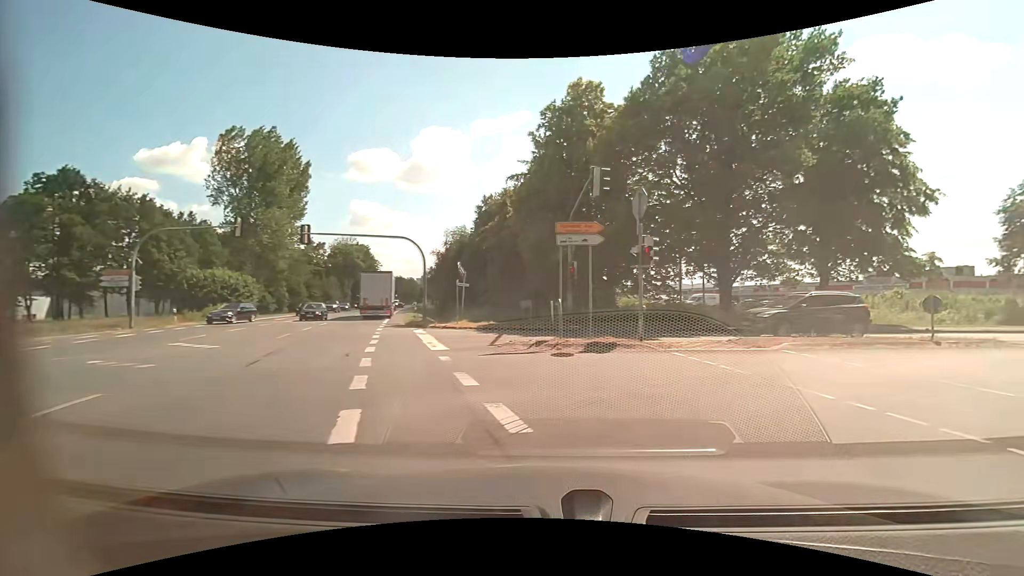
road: primary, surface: asphalt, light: Day
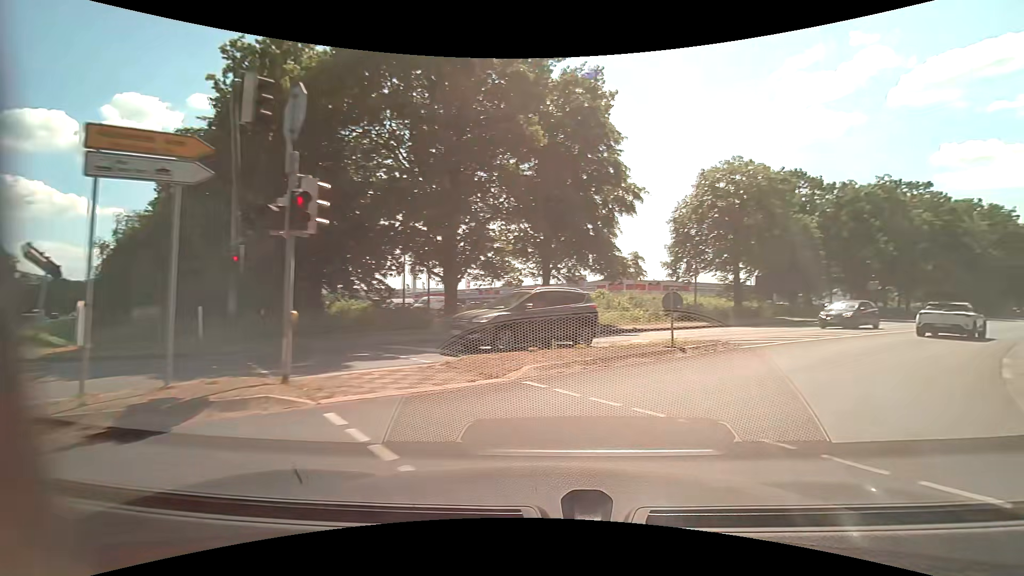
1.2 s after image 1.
(+1.8, +7.1) m; +29°
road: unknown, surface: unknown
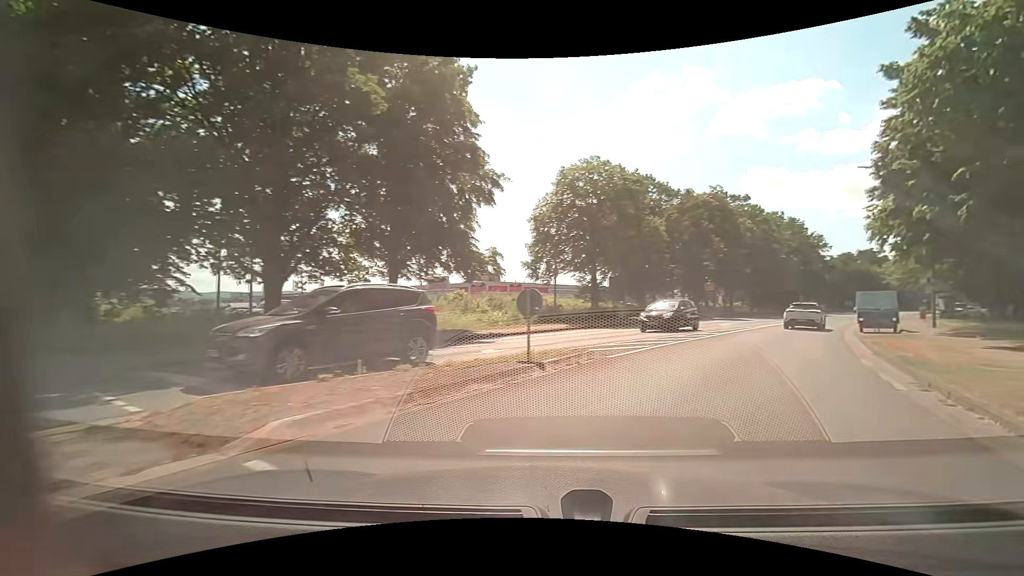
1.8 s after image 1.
(+0.5, +3.7) m; +15°
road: tertiary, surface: asphalt
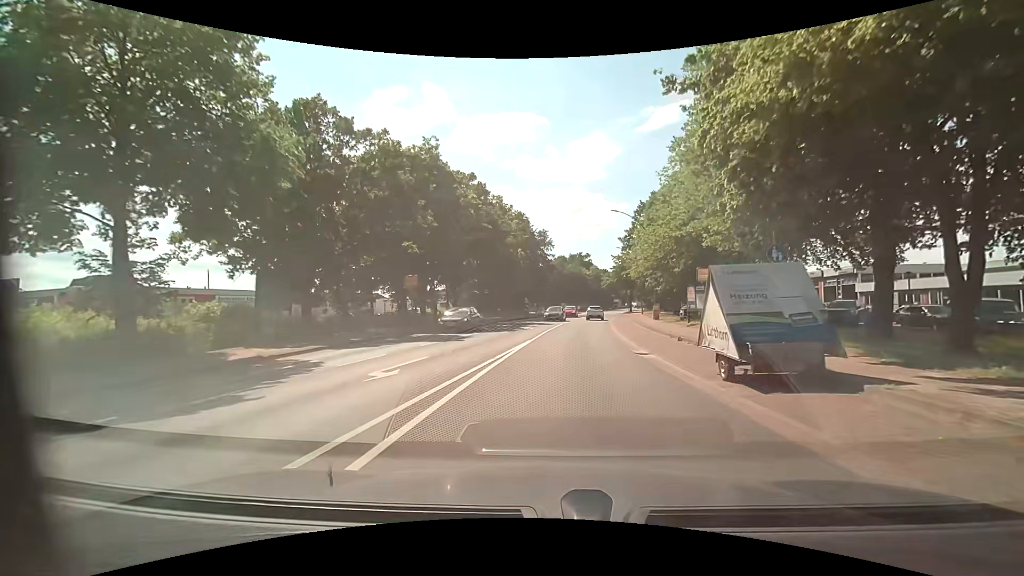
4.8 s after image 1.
(+8.3, +21.3) m; +30°
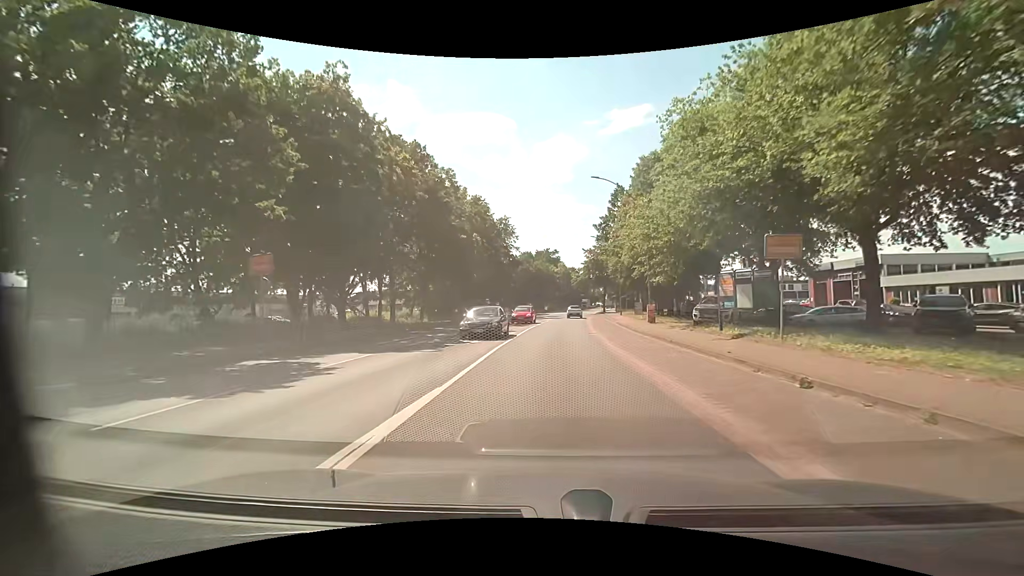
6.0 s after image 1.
(+0.4, +12.4) m; +3°
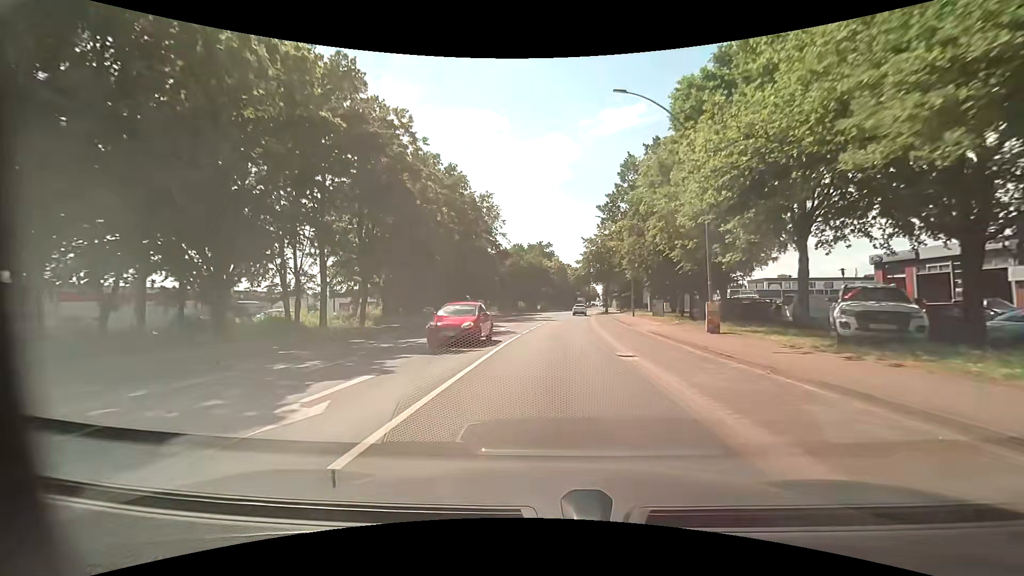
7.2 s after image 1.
(+0.2, +13.9) m; +1°
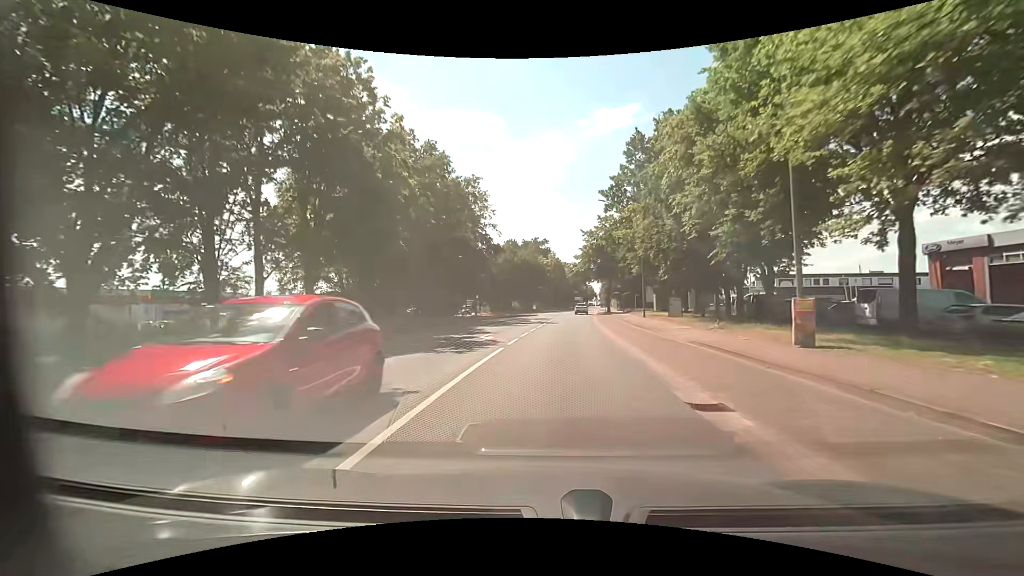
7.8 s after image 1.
(0.0, +7.4) m; +1°
